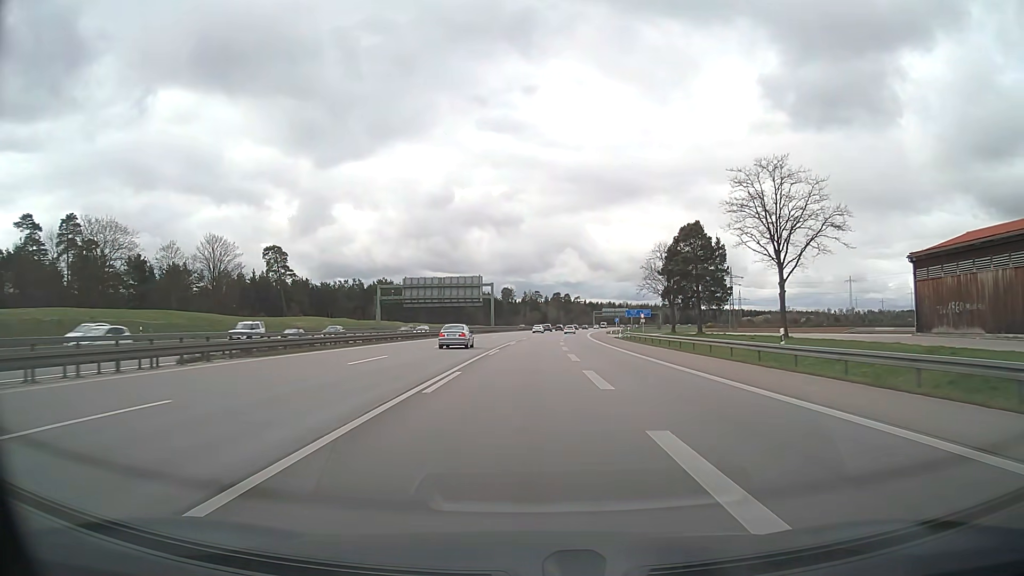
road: motorway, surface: asphalt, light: Day
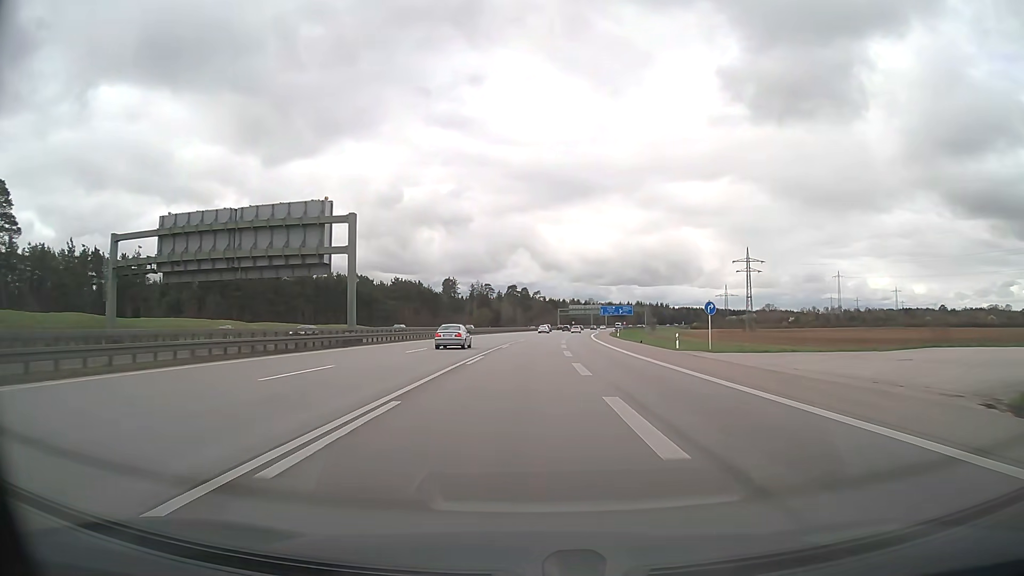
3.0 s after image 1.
(+2.6, +79.1) m; +4°
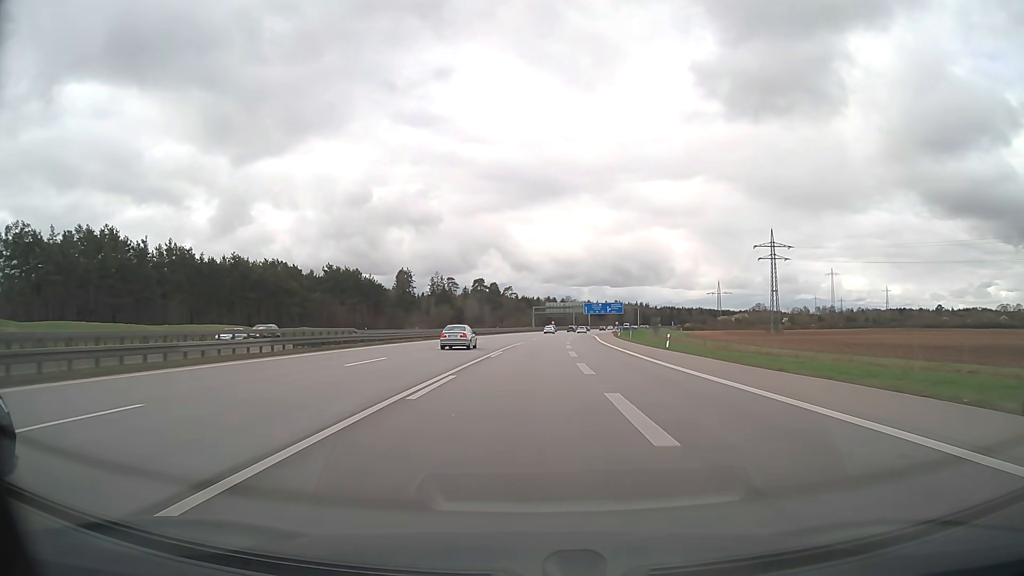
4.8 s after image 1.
(+1.1, +47.5) m; +2°
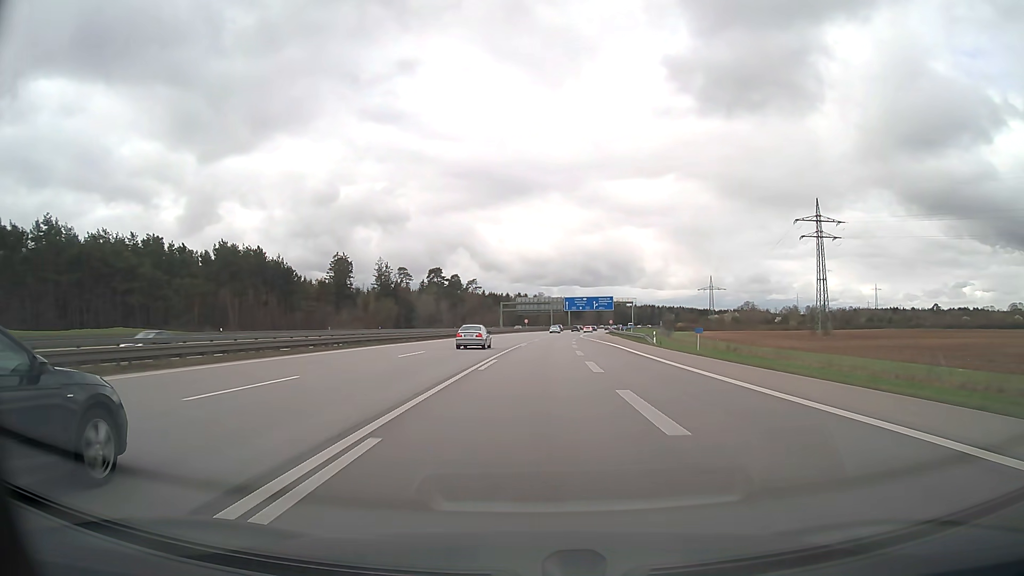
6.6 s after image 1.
(+1.1, +47.5) m; +3°
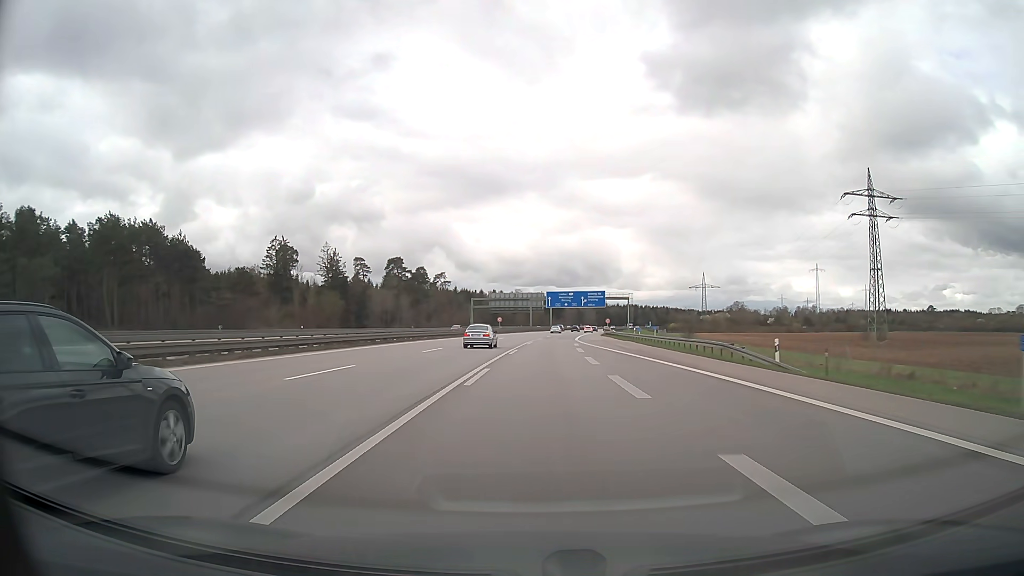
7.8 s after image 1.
(+0.4, +31.6) m; +2°
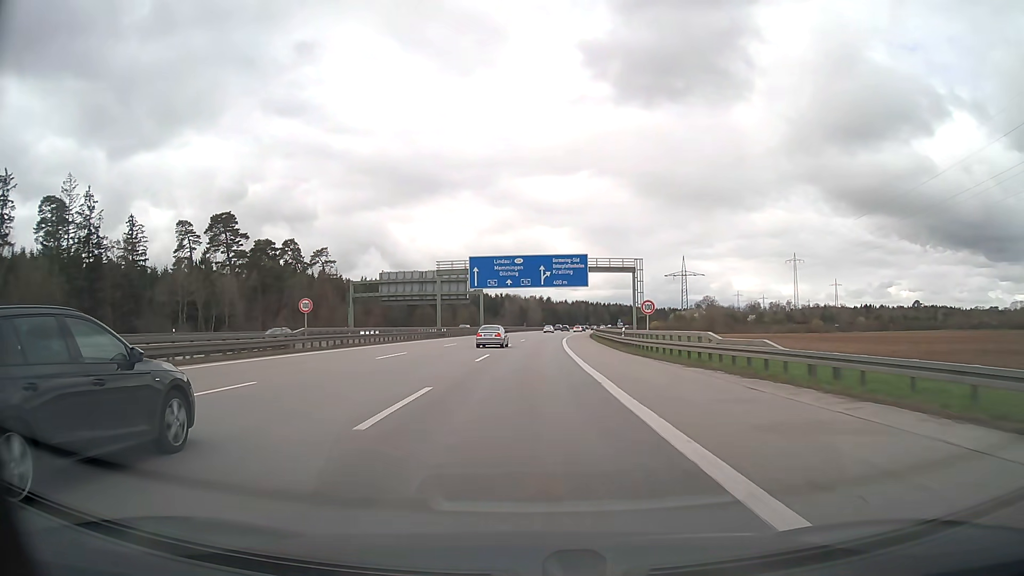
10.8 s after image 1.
(+4.2, +78.9) m; +5°
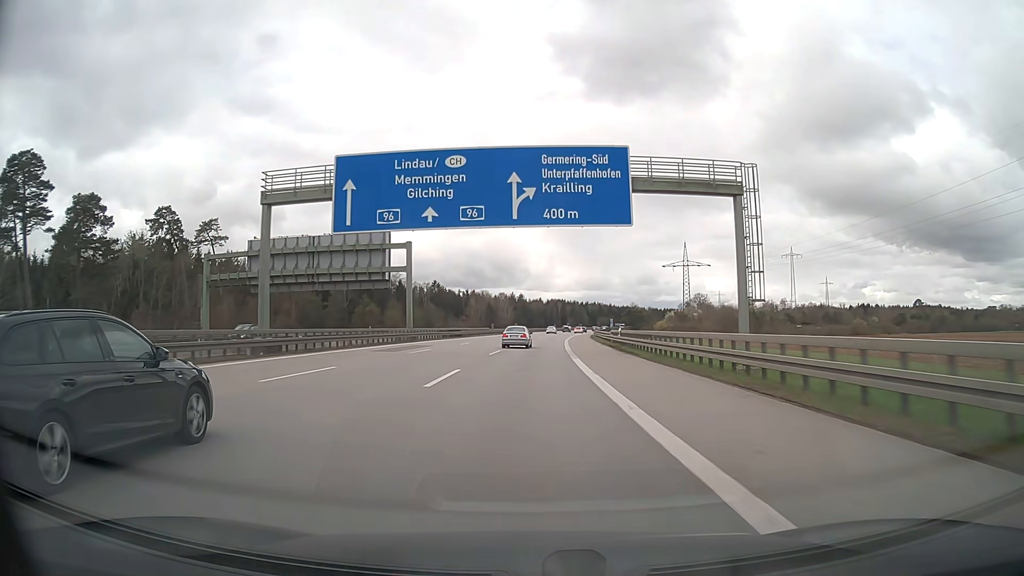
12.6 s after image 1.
(+1.0, +47.4) m; +2°
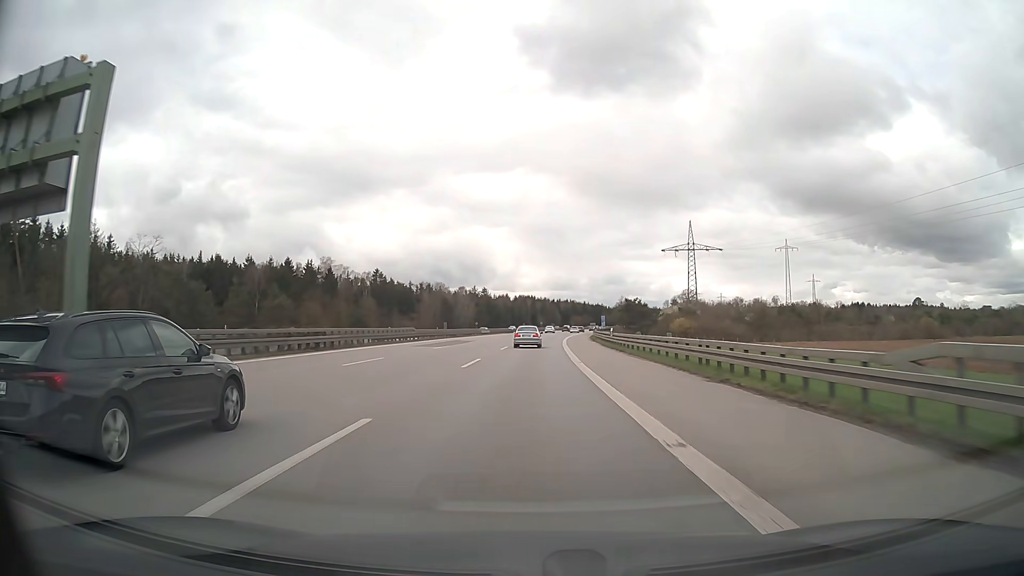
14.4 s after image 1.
(+1.0, +47.4) m; +3°
(0, +10) (0, +20) (0, +30) (+1, +40) (+1, +50) (+2, +60) (+2, +70) (+3, +80) (+3, +90) (+4, +100) m
